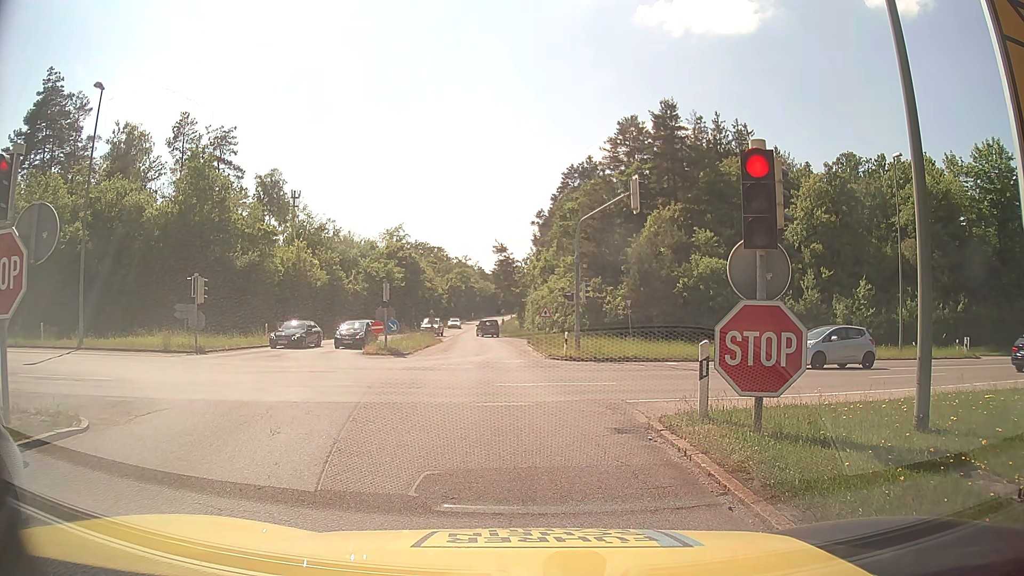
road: motorway_link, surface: asphalt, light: Day
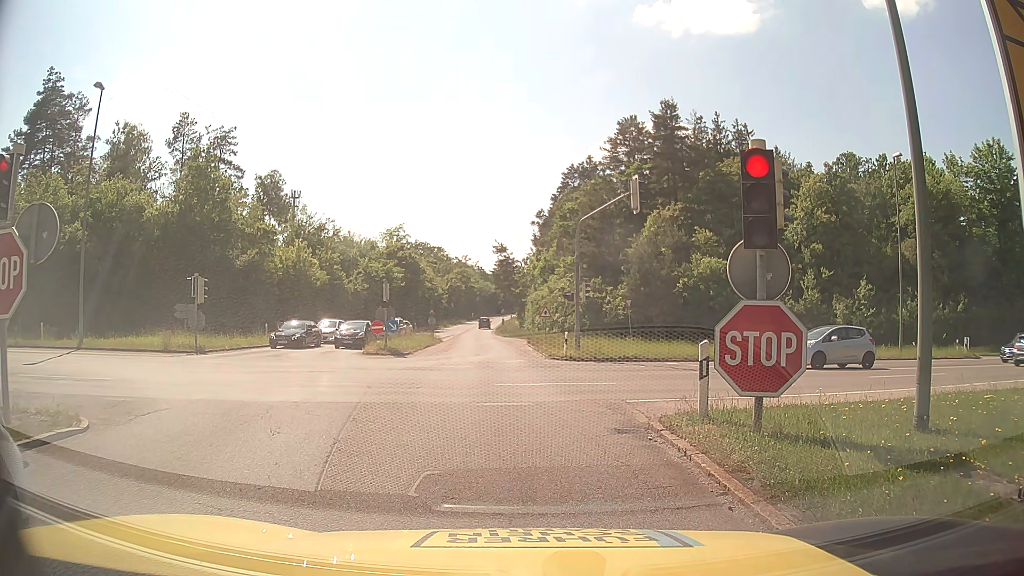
(0.0, 0.0) m; 0°
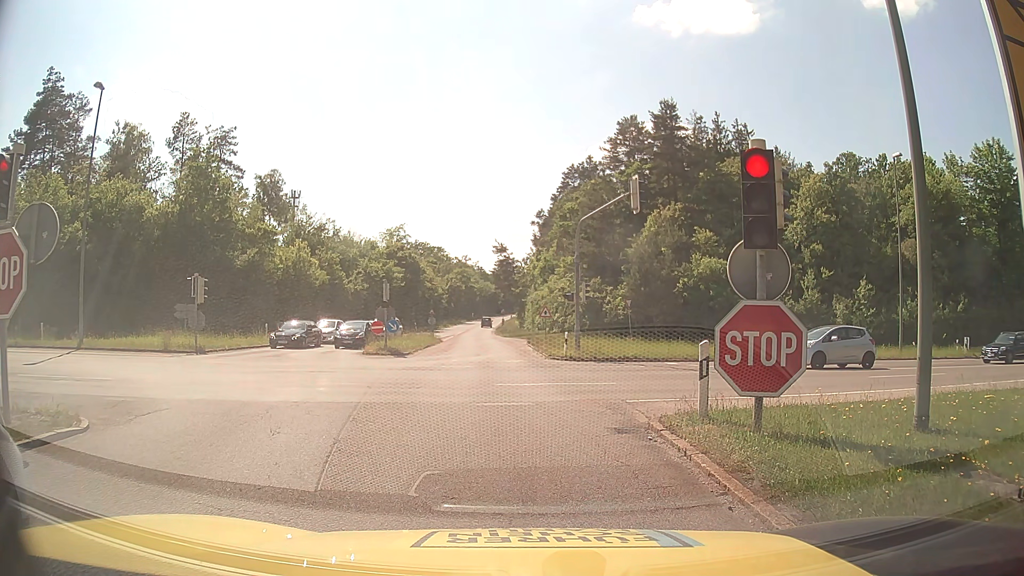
(0.0, 0.0) m; 0°
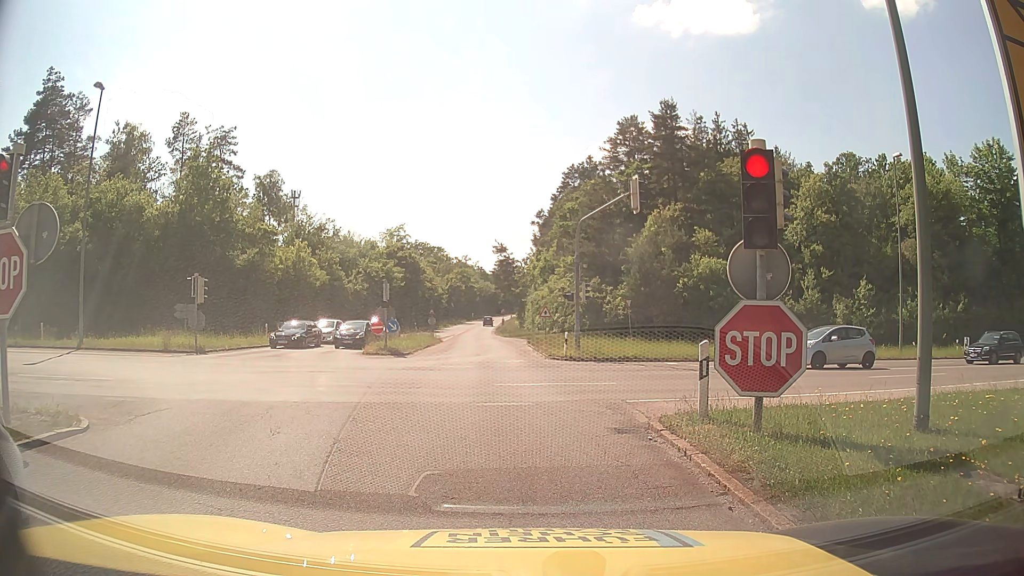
(0.0, 0.0) m; 0°
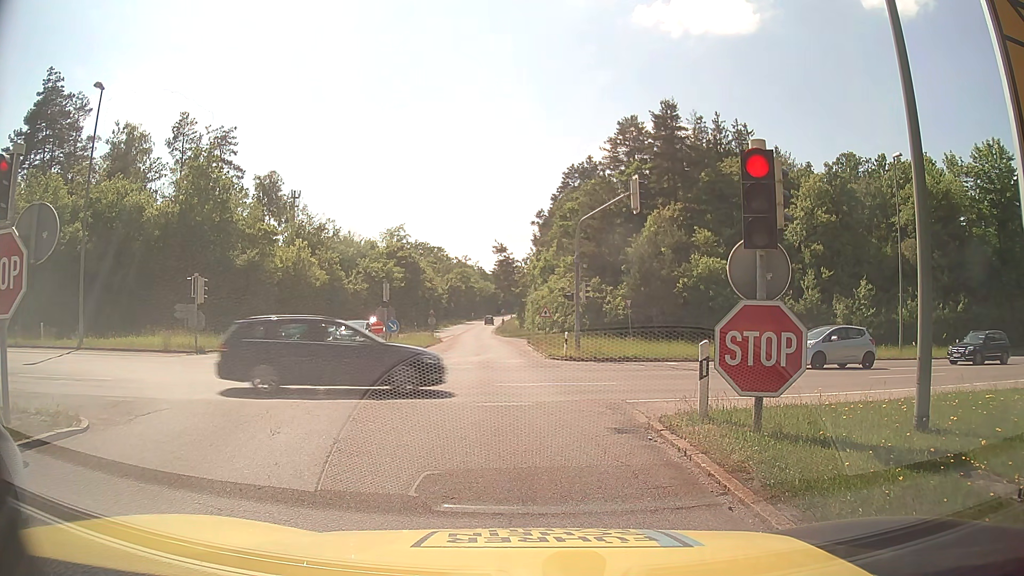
(0.0, 0.0) m; 0°
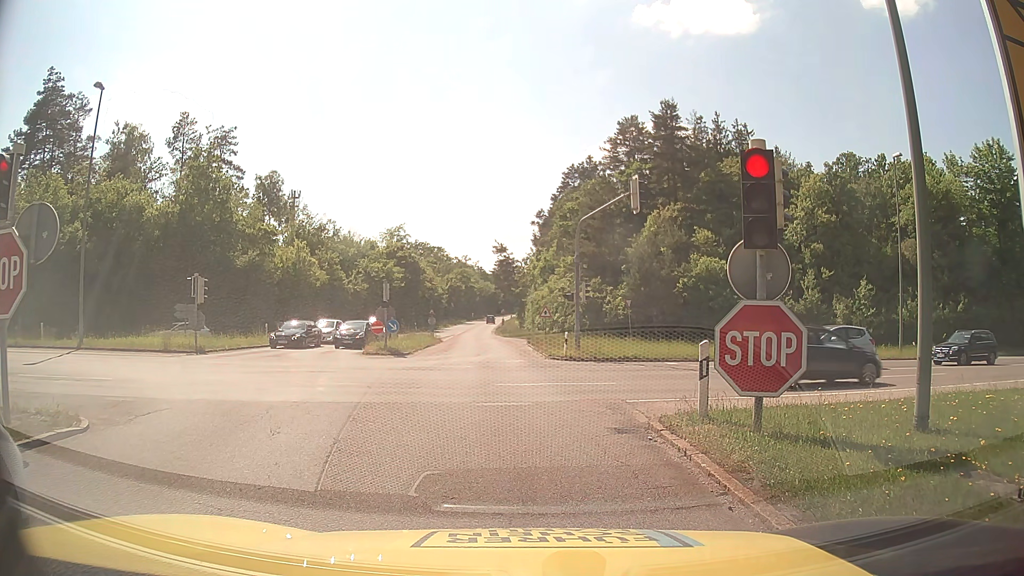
(0.0, 0.0) m; 0°
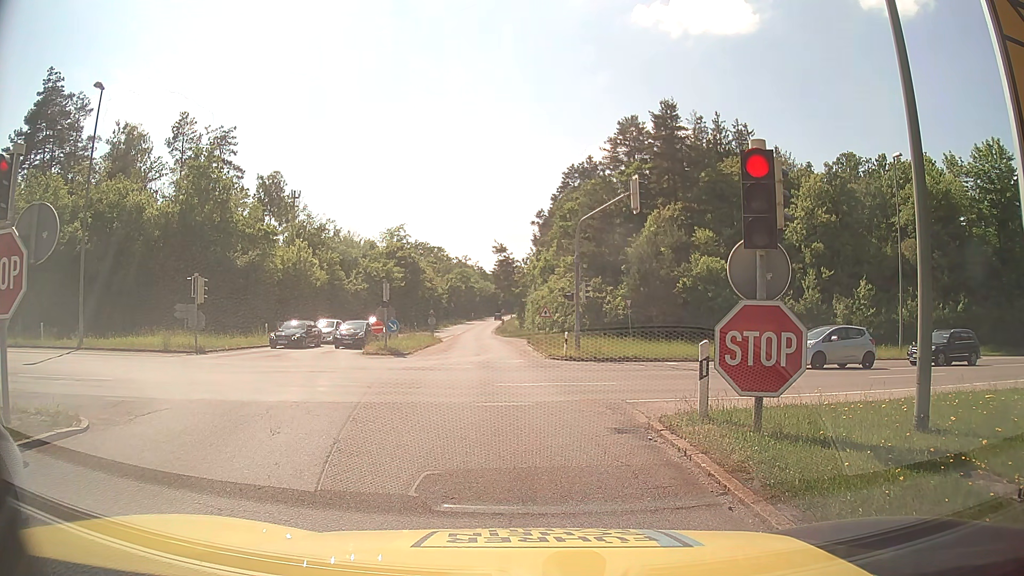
(0.0, 0.0) m; 0°
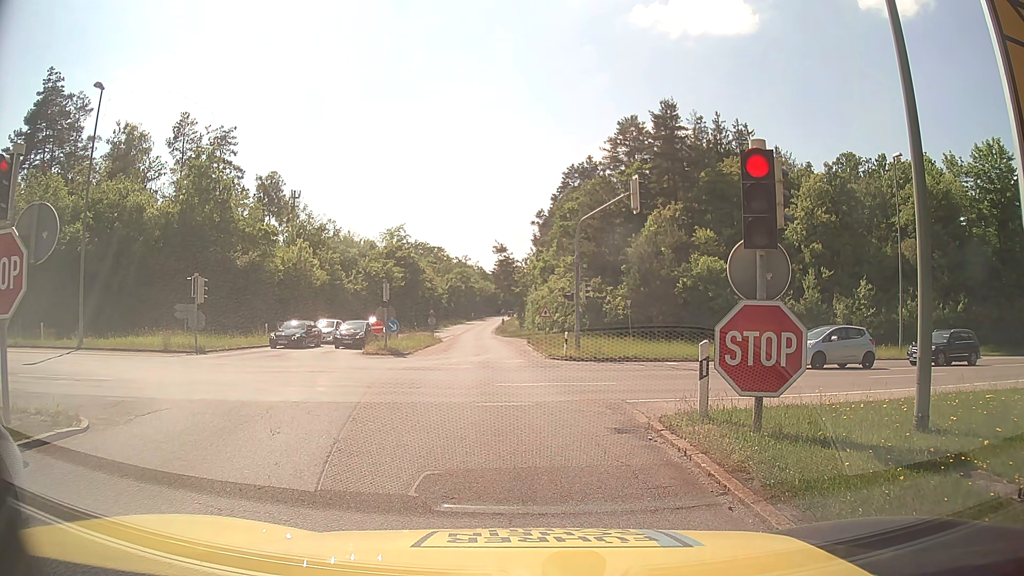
(0.0, 0.0) m; 0°
(0, +10) (-1, +20) (-2, +30) (-3, +40) (-4, +50) (-4, +60) (-5, +70) (-6, +80) (-6, +90) (-7, +100) m
